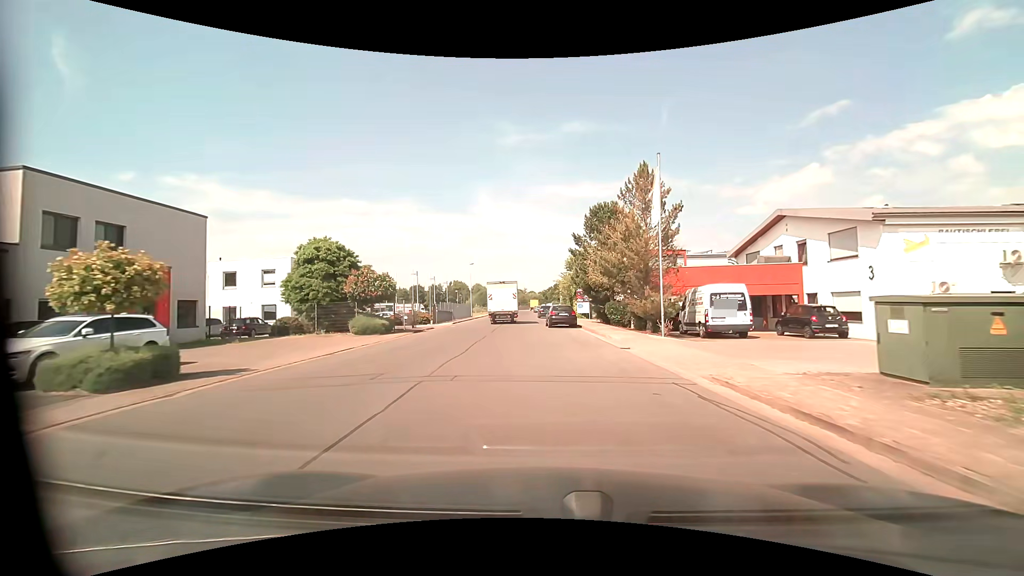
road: unclassified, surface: asphalt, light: Day
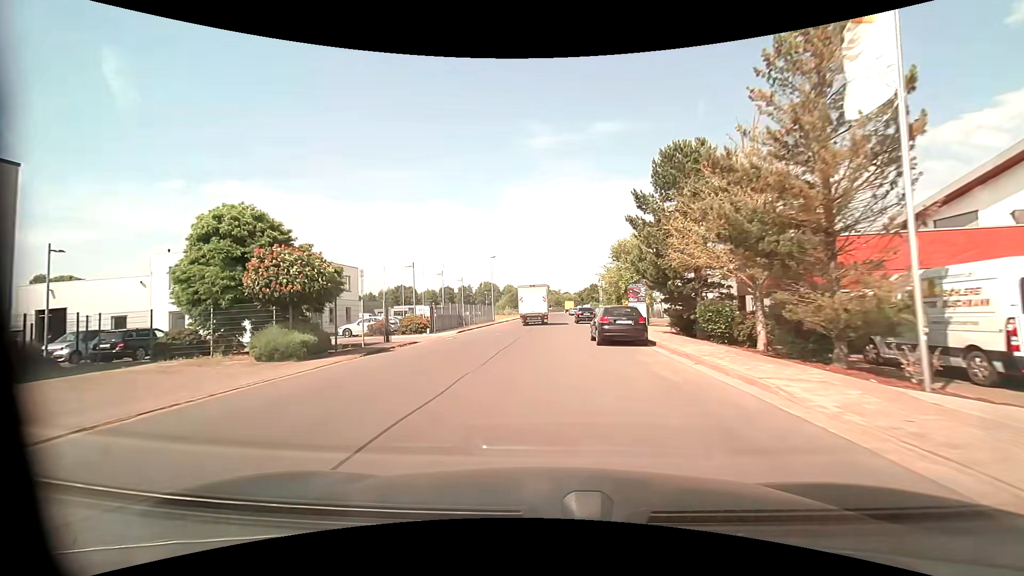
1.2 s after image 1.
(-0.3, +12.9) m; -4°
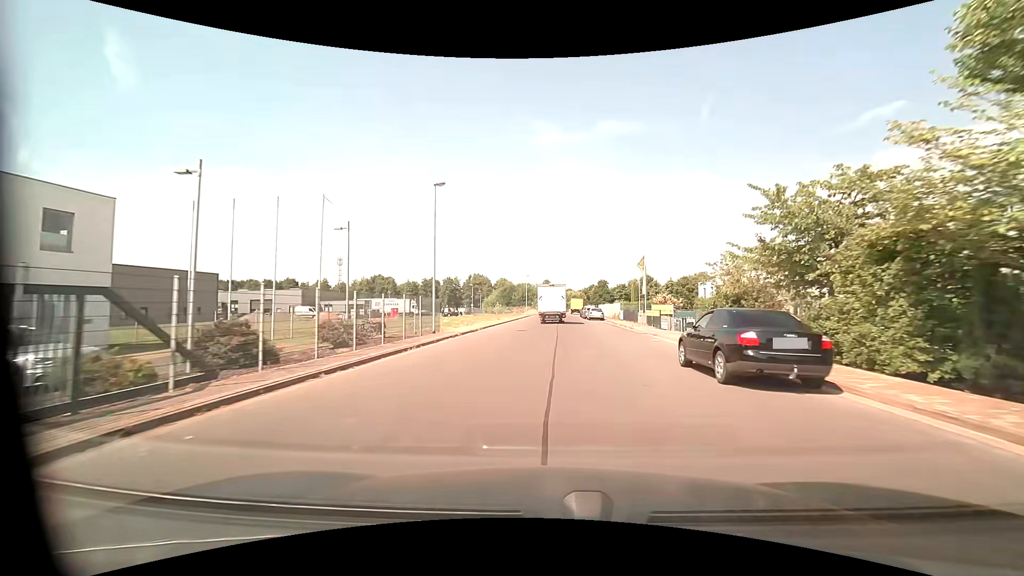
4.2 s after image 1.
(-0.8, +34.1) m; 0°
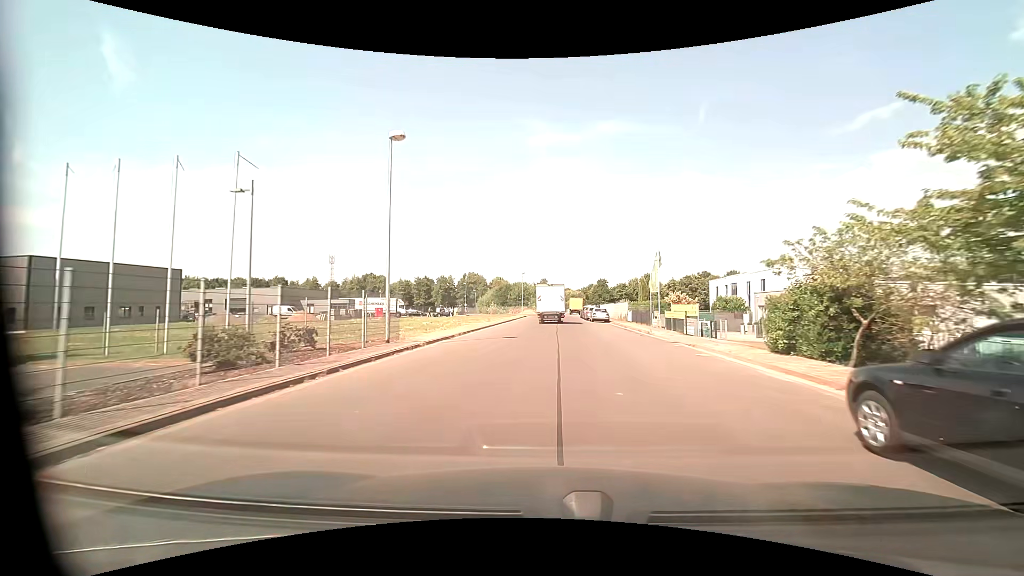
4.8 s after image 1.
(0.0, +7.1) m; 0°
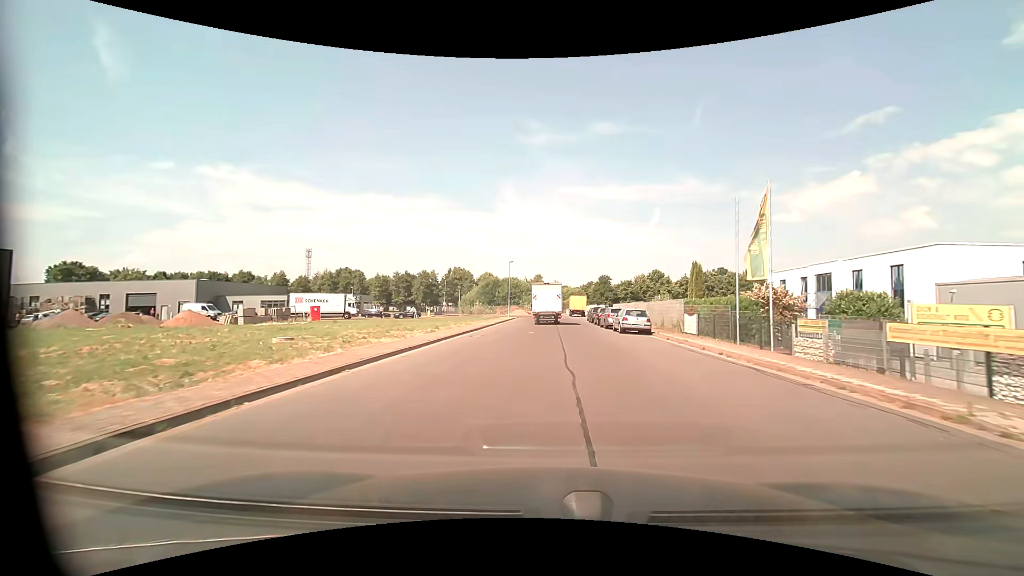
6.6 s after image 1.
(+0.1, +21.6) m; +1°
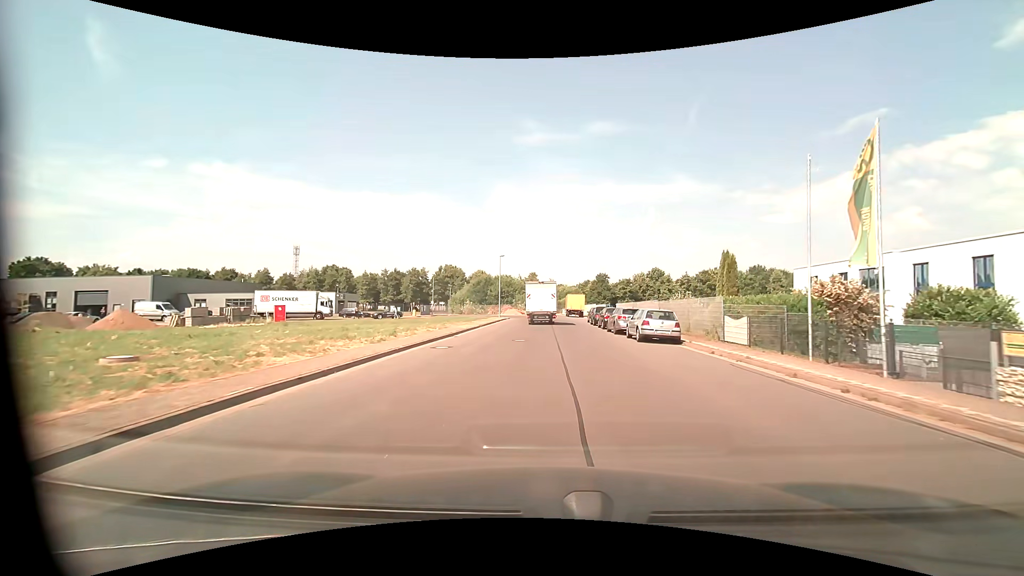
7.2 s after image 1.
(0.0, +7.0) m; 0°
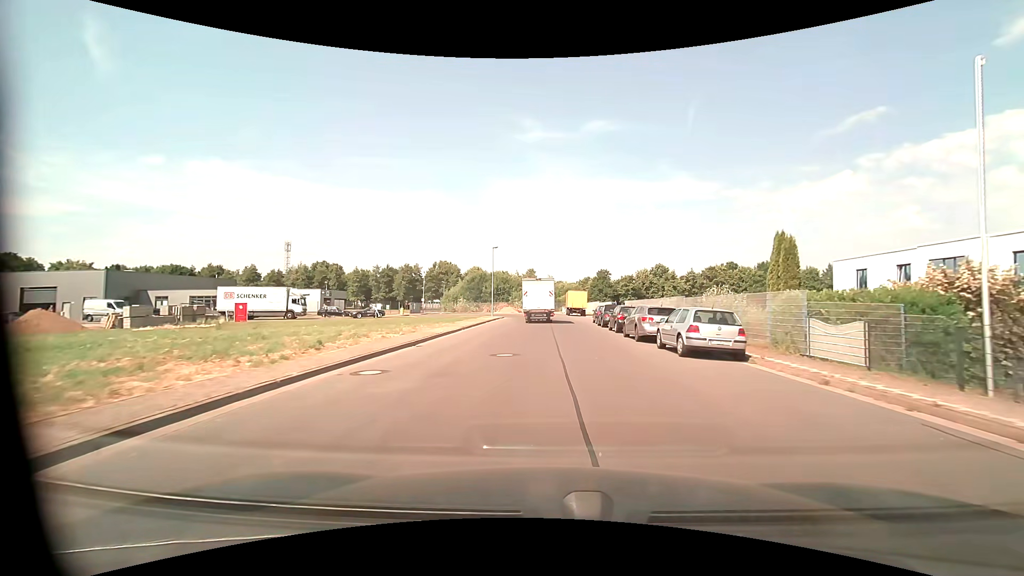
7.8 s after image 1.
(0.0, +6.7) m; 0°
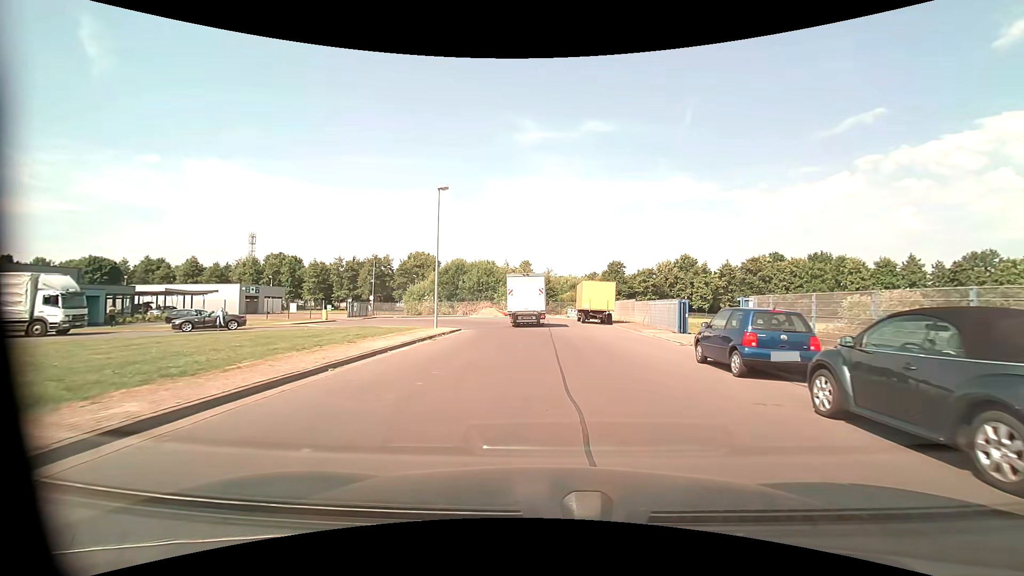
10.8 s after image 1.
(0.0, +27.8) m; 0°
